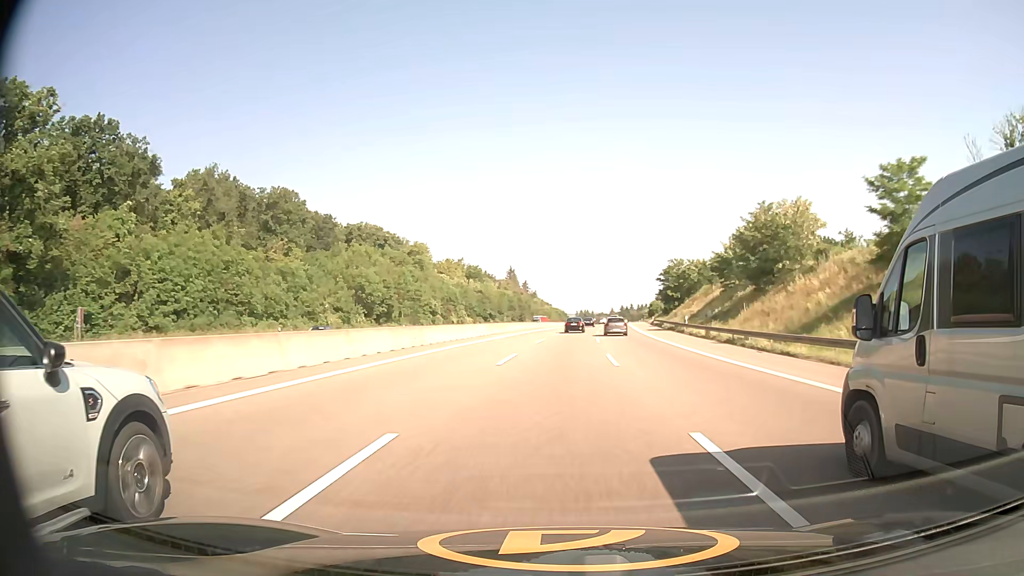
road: motorway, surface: asphalt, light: Day
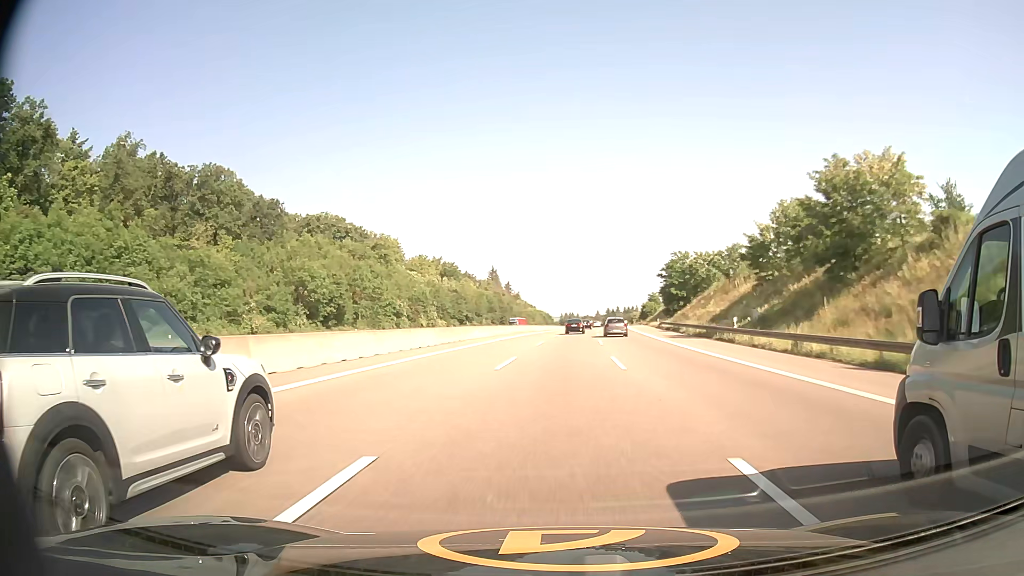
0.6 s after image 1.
(+0.2, +19.4) m; +1°
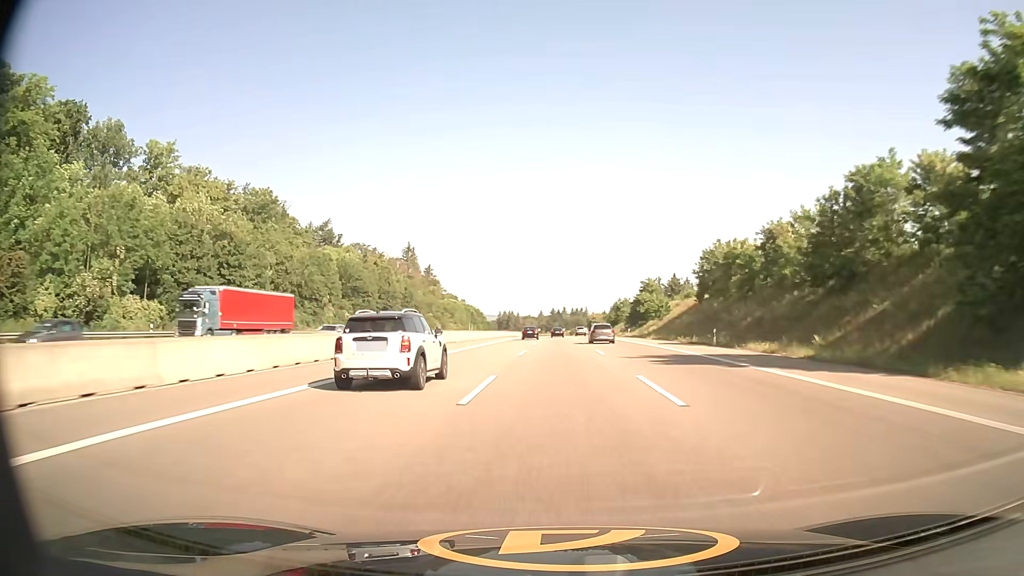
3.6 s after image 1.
(+4.8, +97.0) m; +5°
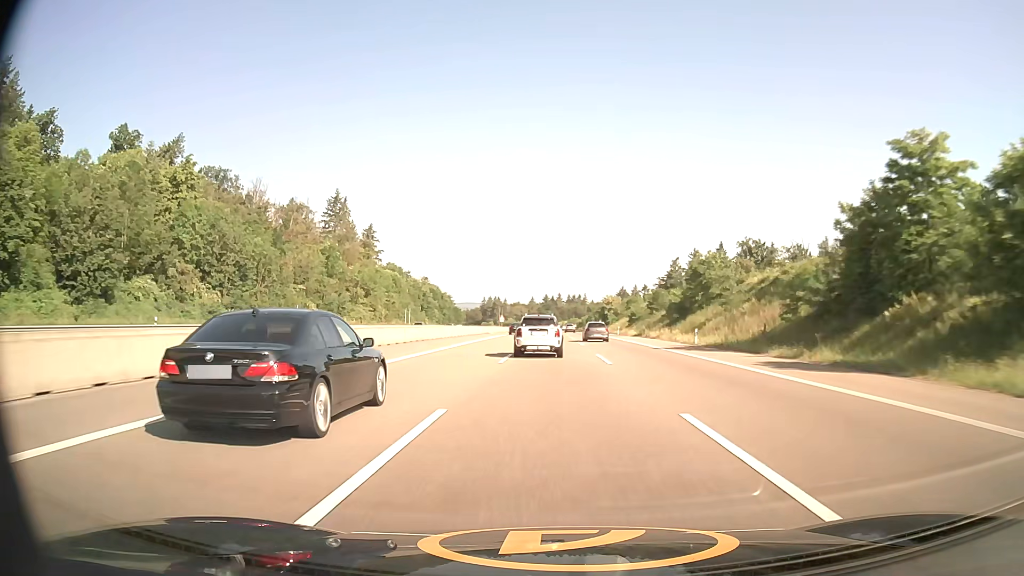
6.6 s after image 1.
(+1.1, +96.8) m; +1°
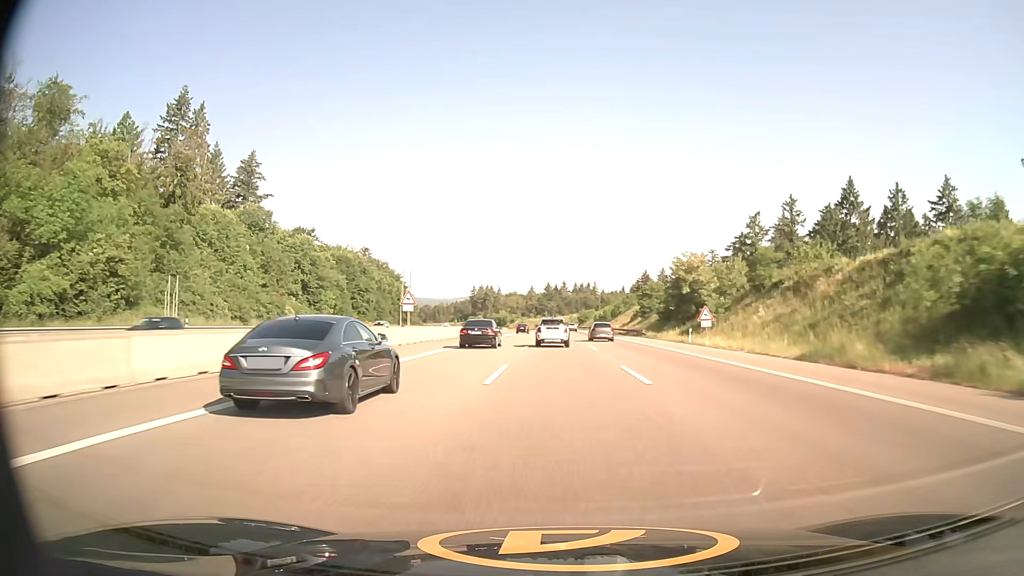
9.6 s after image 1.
(-0.3, +96.4) m; 0°
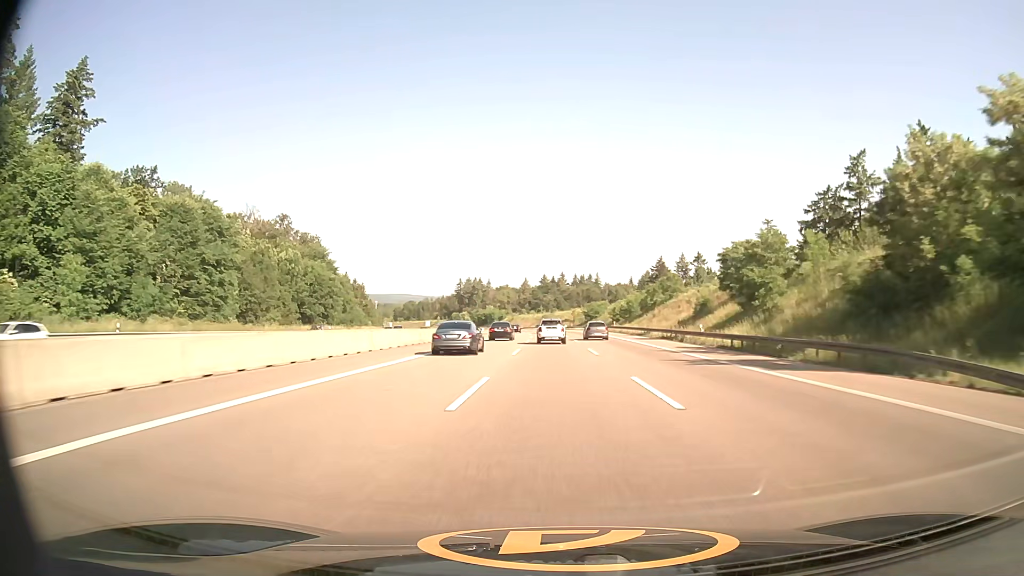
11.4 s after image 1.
(+0.1, +57.8) m; 0°
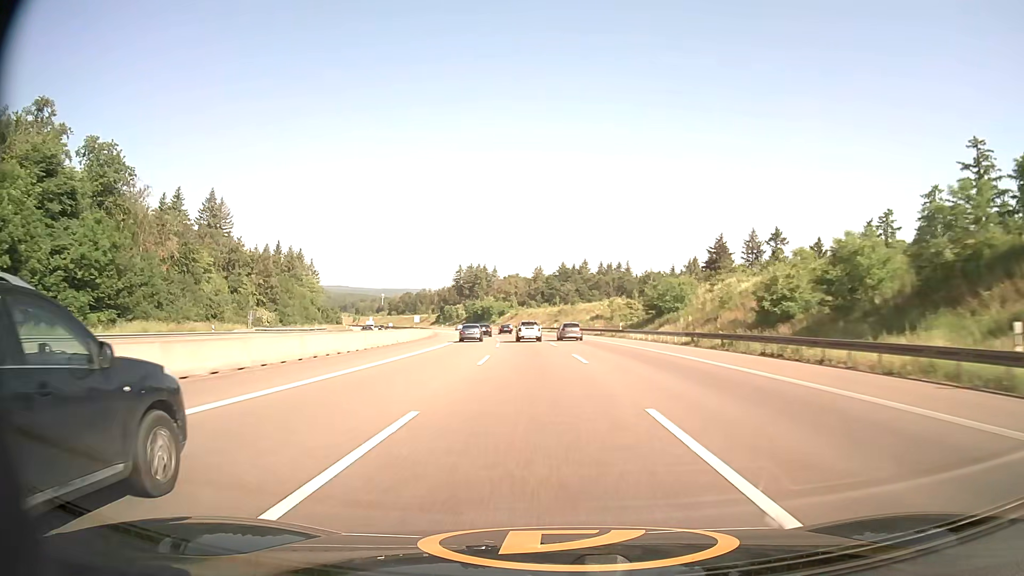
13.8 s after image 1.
(-0.4, +77.9) m; -1°
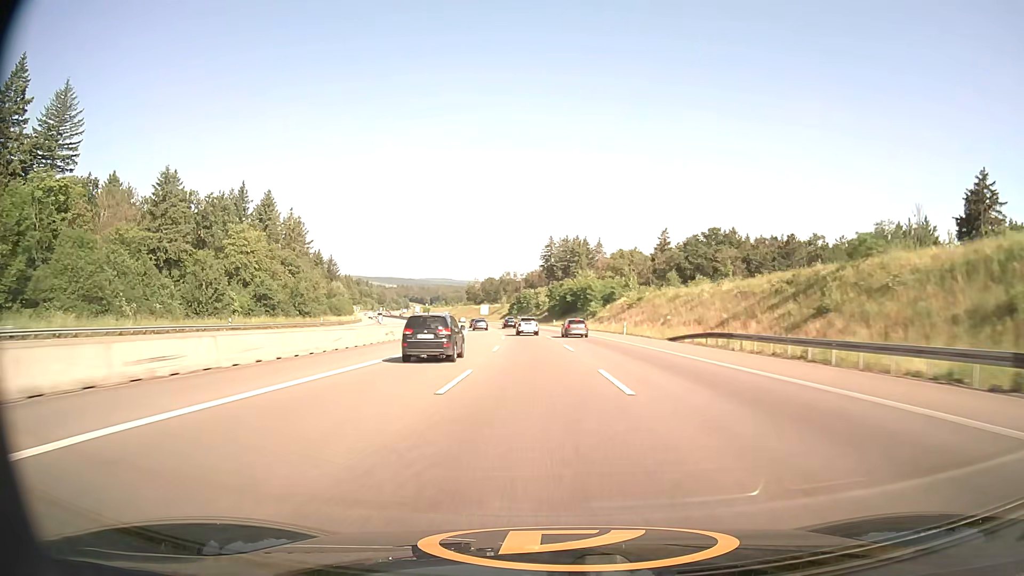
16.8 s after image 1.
(-7.3, +98.8) m; -9°
(0, +10) (0, +20) (-1, +30) (-1, +40) (-2, +50) (-3, +60) (-4, +70) (-5, +80) (-6, +90) (-7, +100) m
